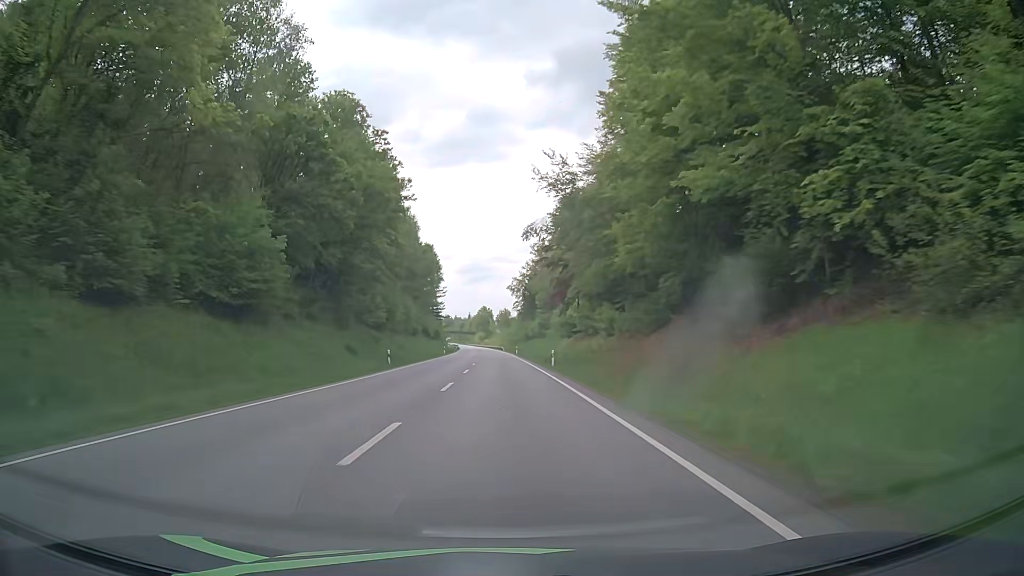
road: primary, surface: asphalt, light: Day
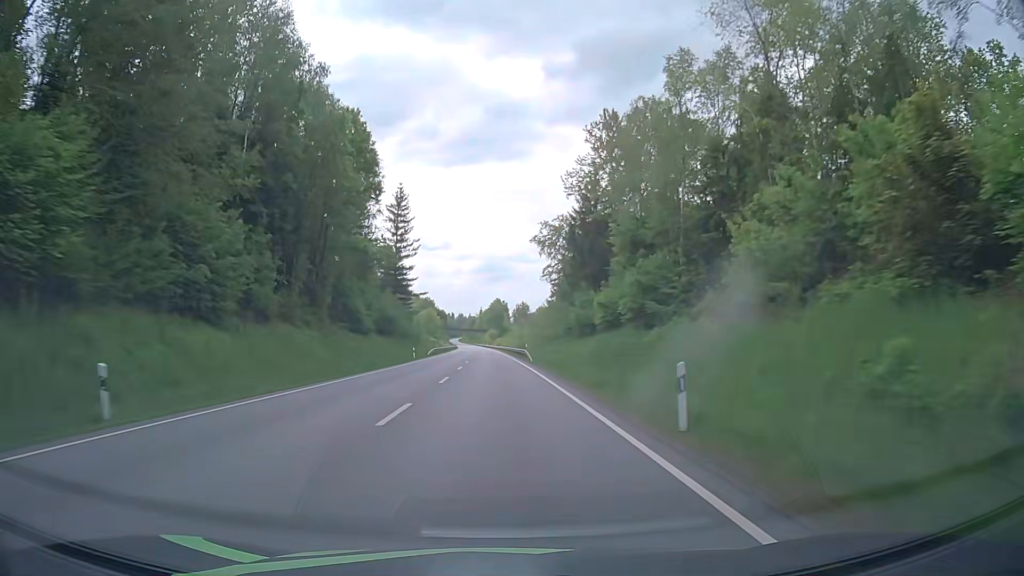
(-0.9, +80.3) m; -1°
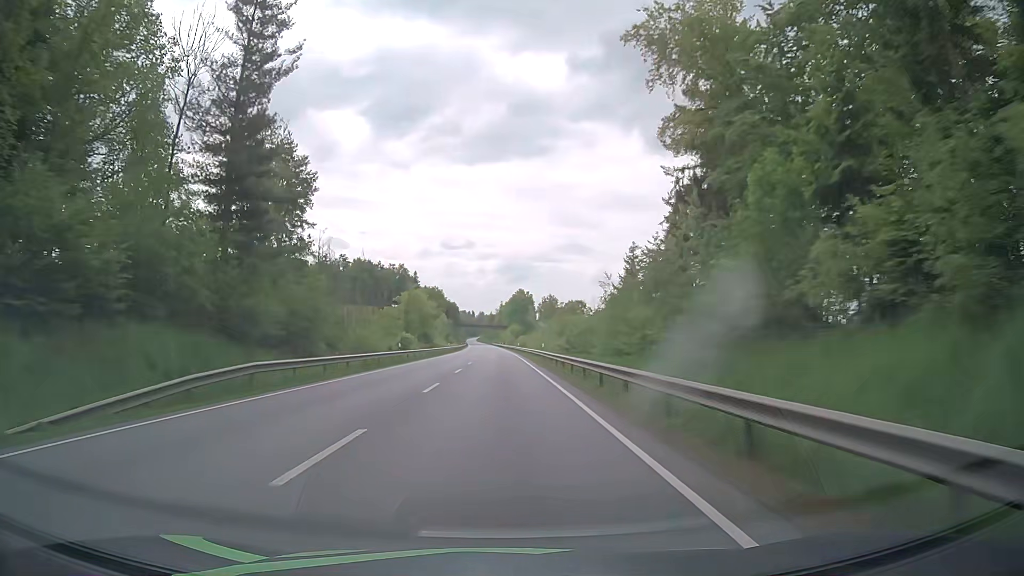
(-1.2, +64.6) m; -2°
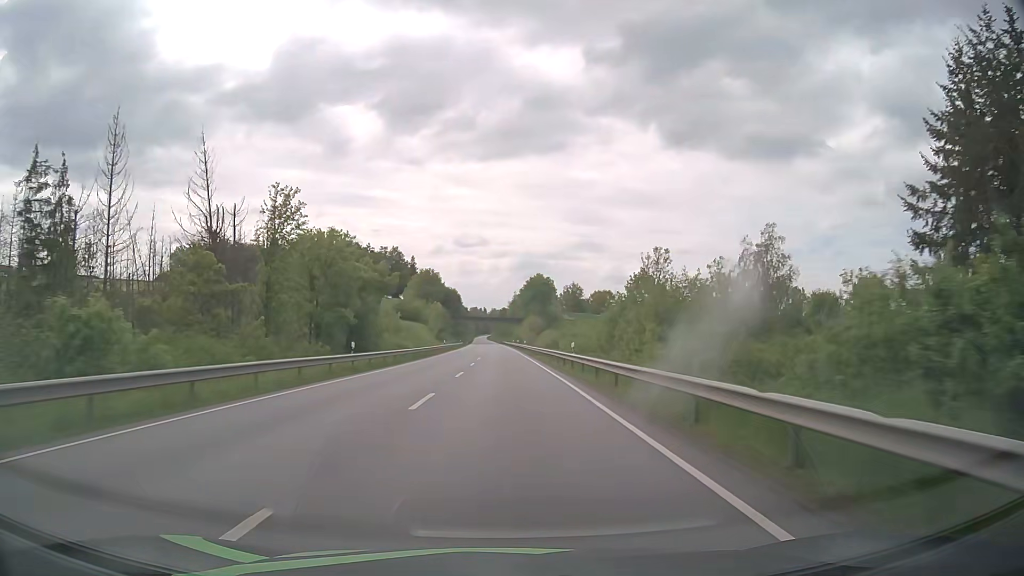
(-0.5, +64.9) m; -1°
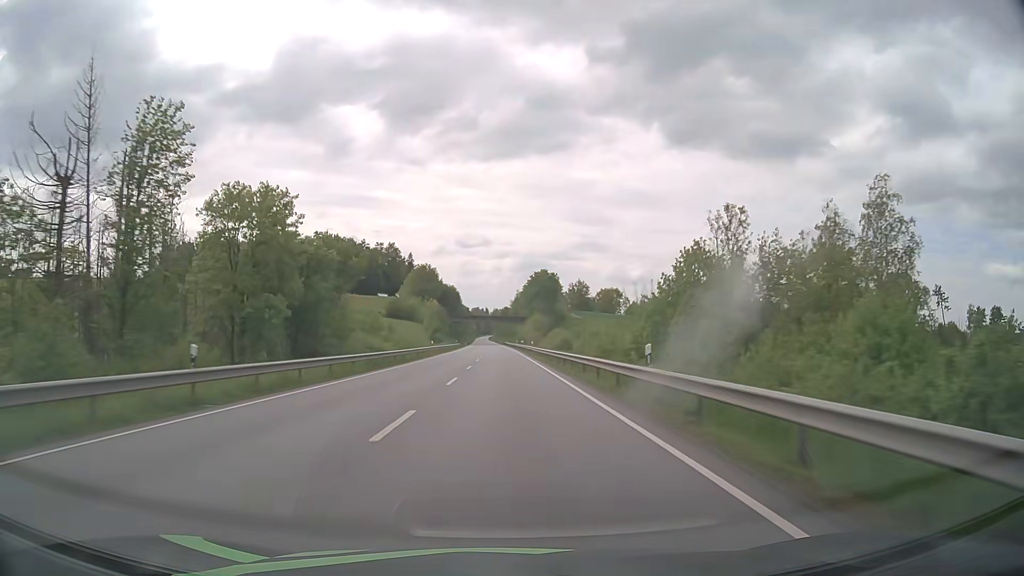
(0.0, +16.1) m; 0°
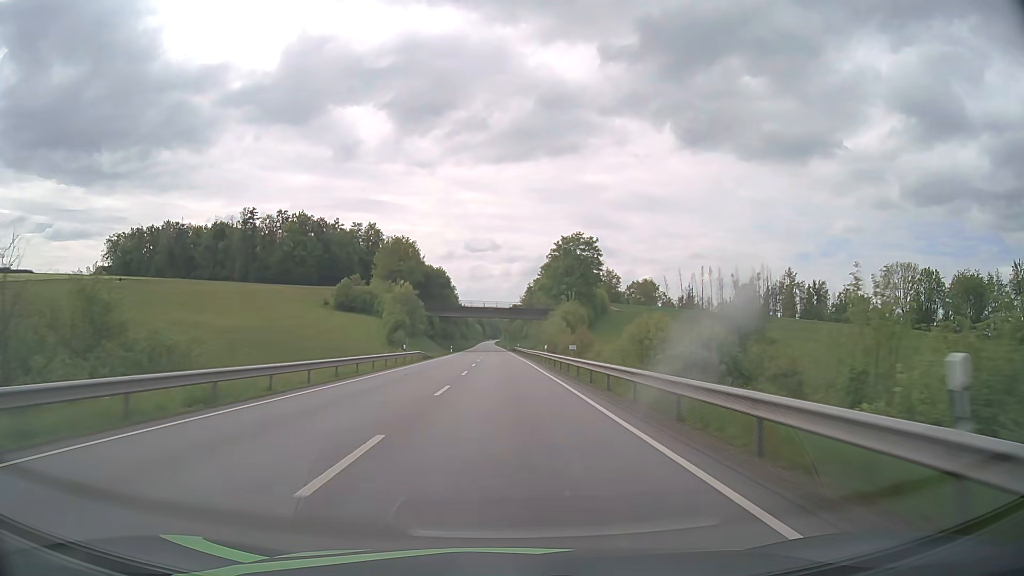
(-0.4, +63.0) m; -1°
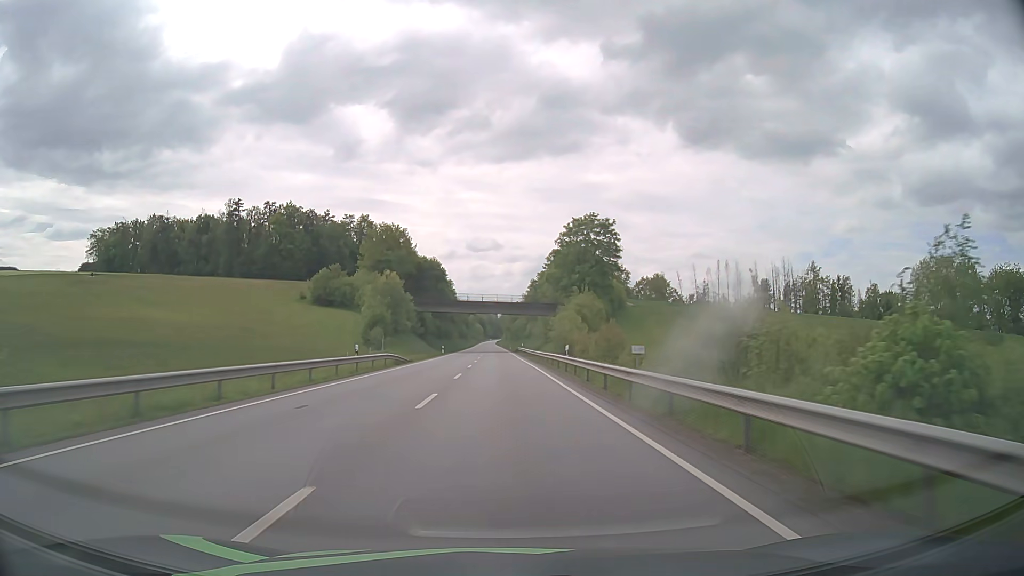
(0.0, +15.7) m; 0°
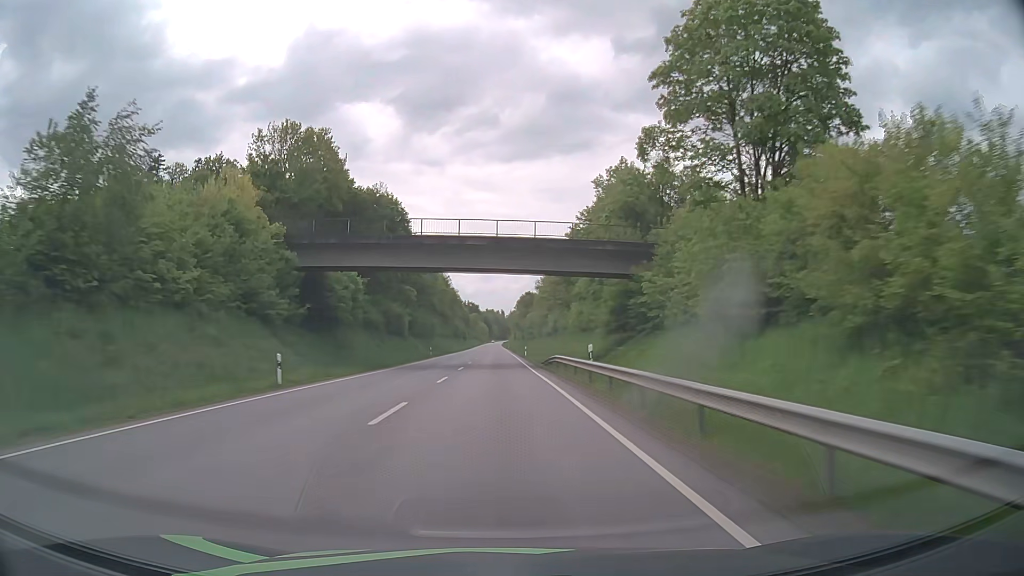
(-0.3, +63.0) m; -1°
(0, +10) (0, +20) (0, +30) (0, +40) (0, +50) (0, +60) (-1, +70) (-1, +80) (-1, +90) (-1, +100) m
